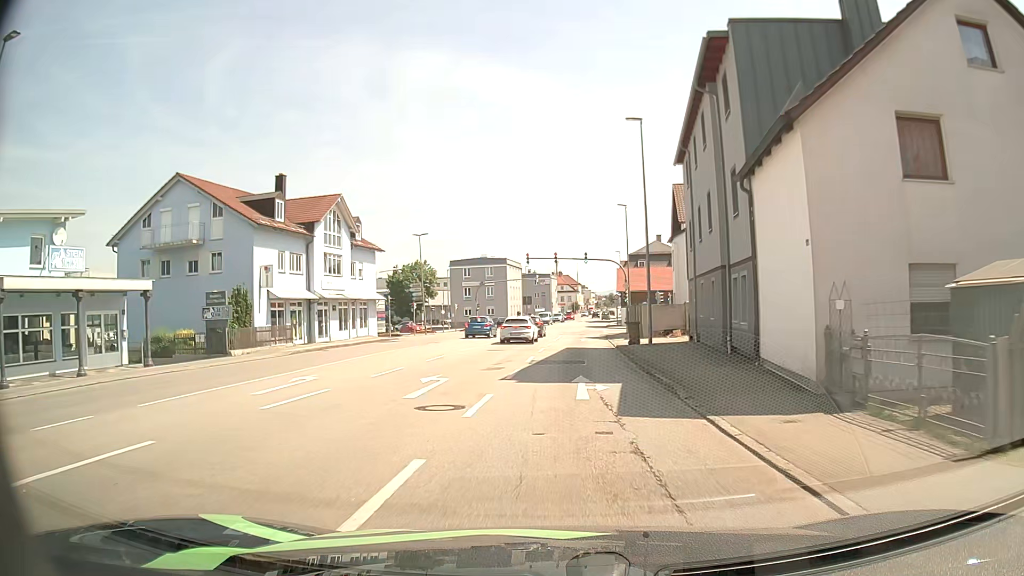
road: tertiary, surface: asphalt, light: Day
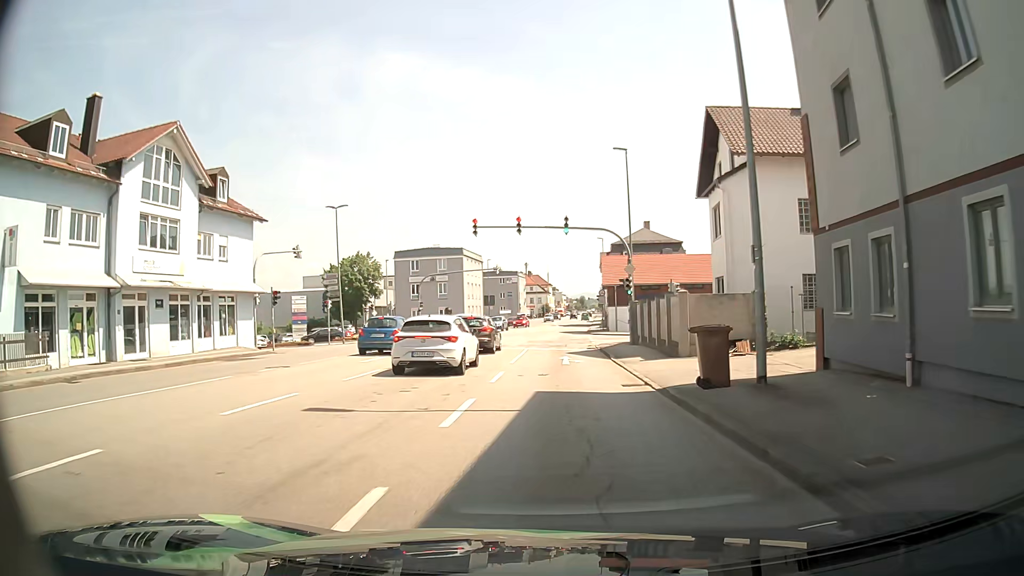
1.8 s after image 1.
(+0.3, +19.1) m; +2°
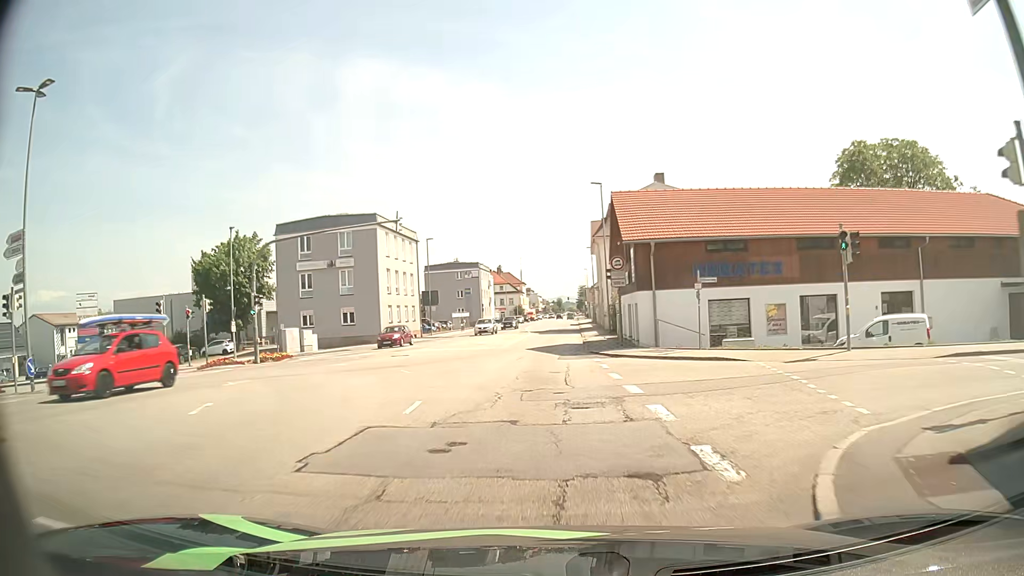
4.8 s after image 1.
(+1.0, +32.1) m; +3°
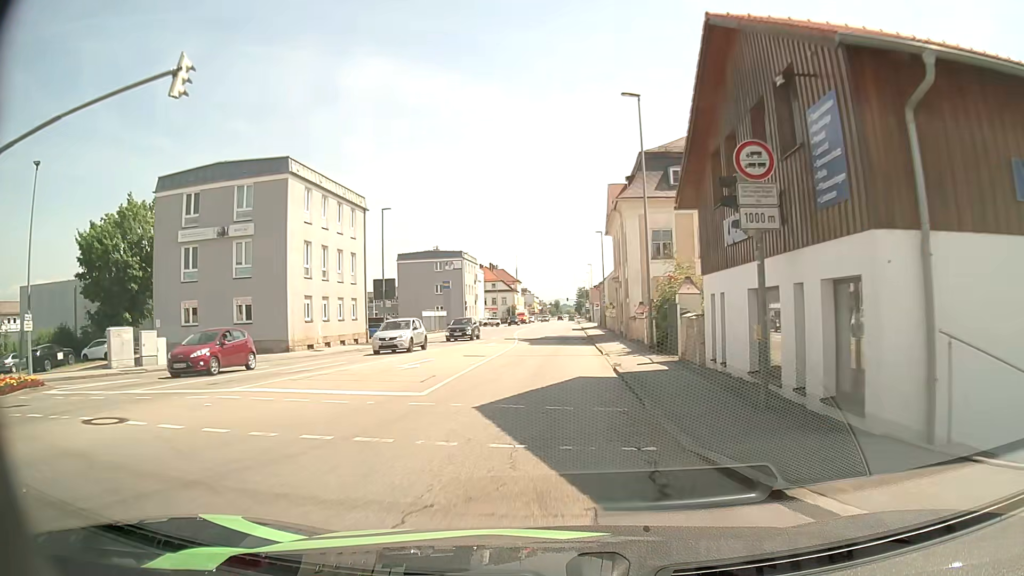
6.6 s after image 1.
(-0.3, +19.2) m; -1°
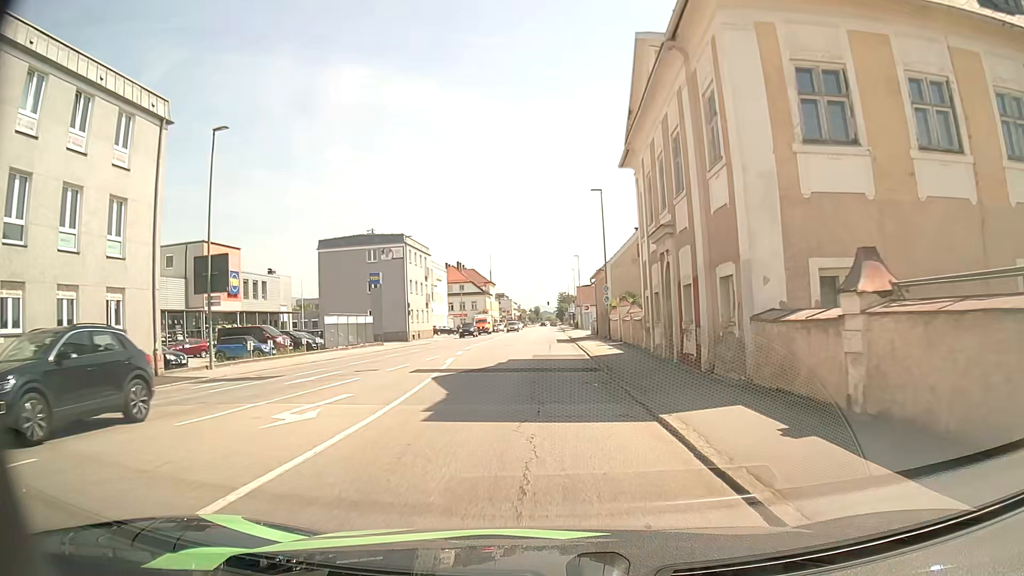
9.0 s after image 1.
(+0.6, +25.2) m; +2°
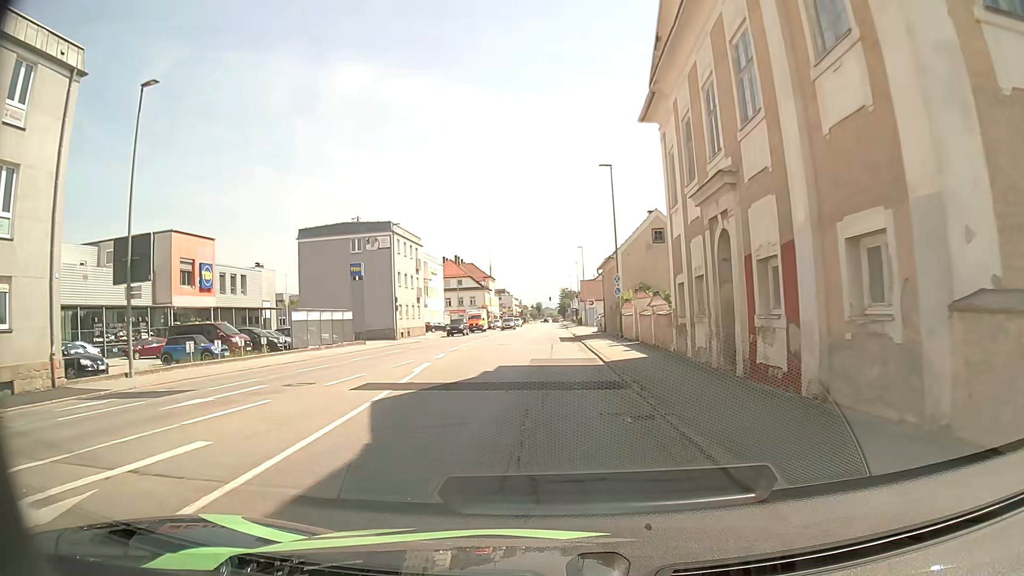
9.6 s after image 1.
(0.0, +6.2) m; 0°
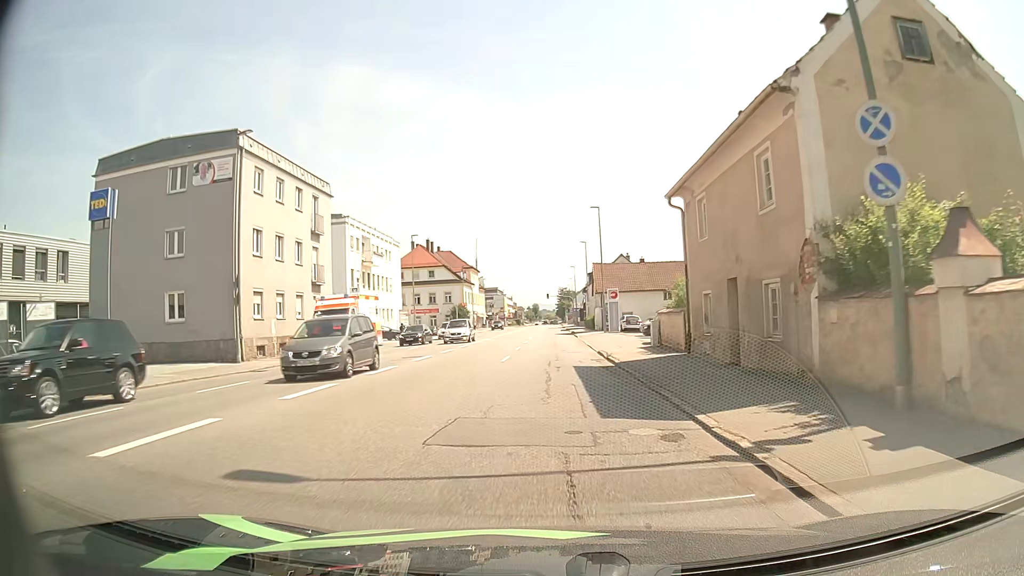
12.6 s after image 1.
(-0.1, +31.5) m; 0°
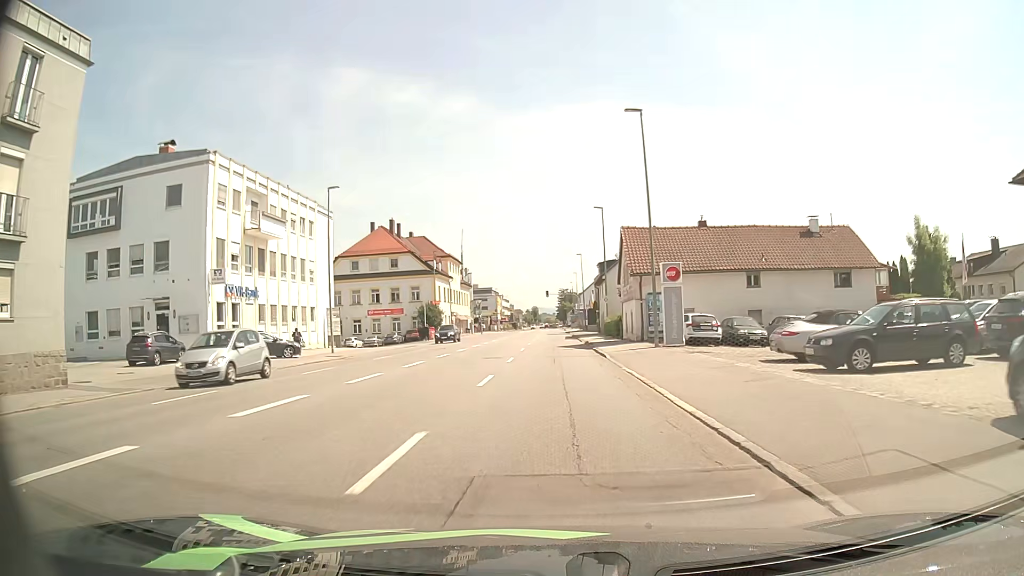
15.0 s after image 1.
(0.0, +26.4) m; 0°
(0, +10) (0, +20) (0, +30) (0, +40) (0, +50) (0, +60) (0, +70) (0, +80) (0, +90) (+1, +100) m
